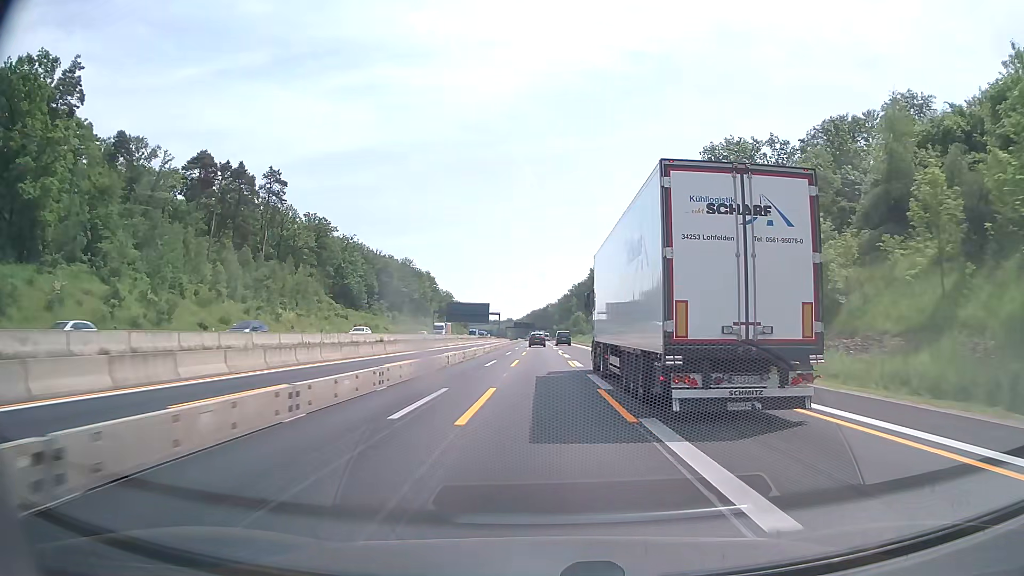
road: motorway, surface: asphalt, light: Day
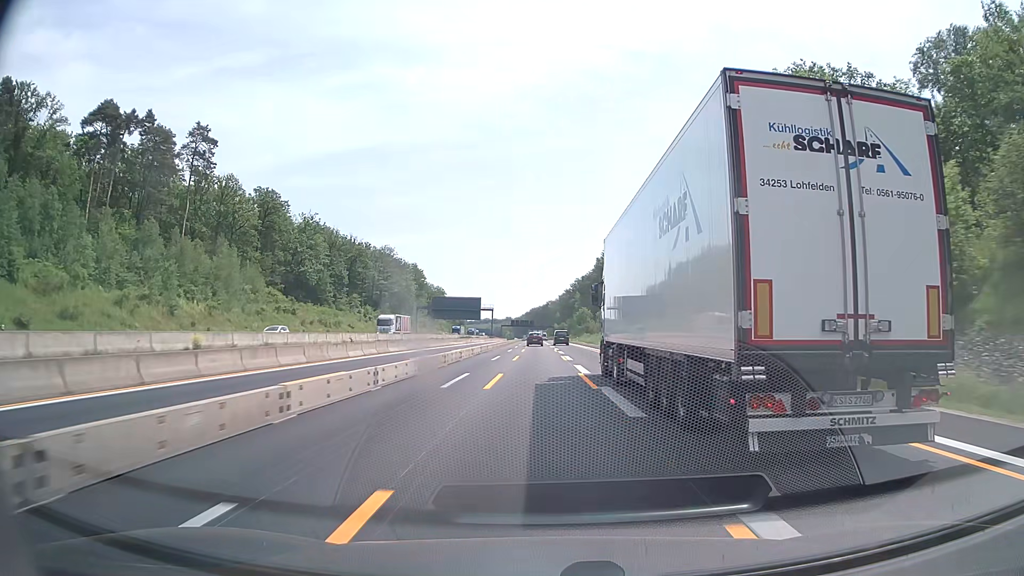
(+0.1, +30.0) m; 0°
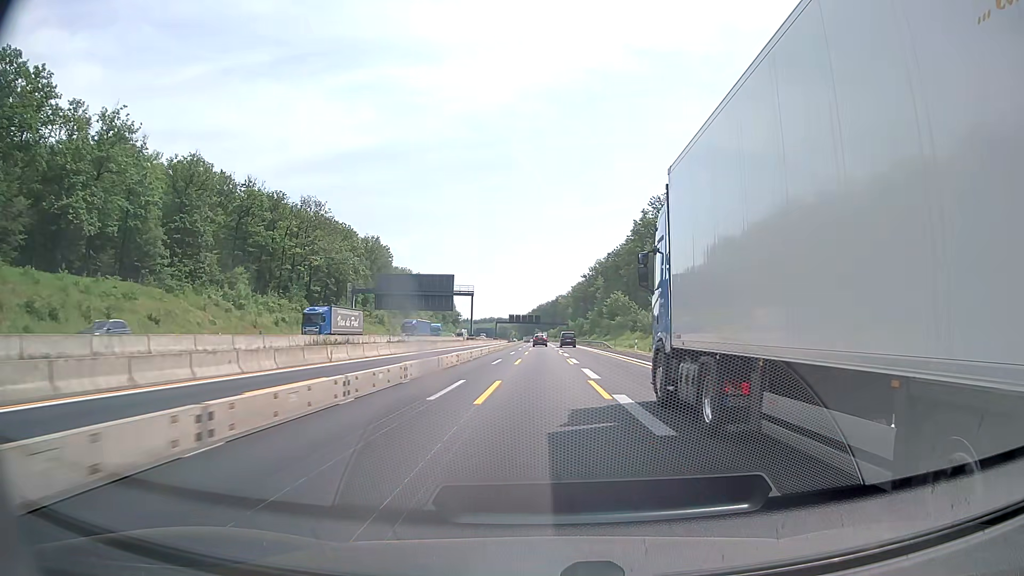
(-0.3, +74.4) m; -1°
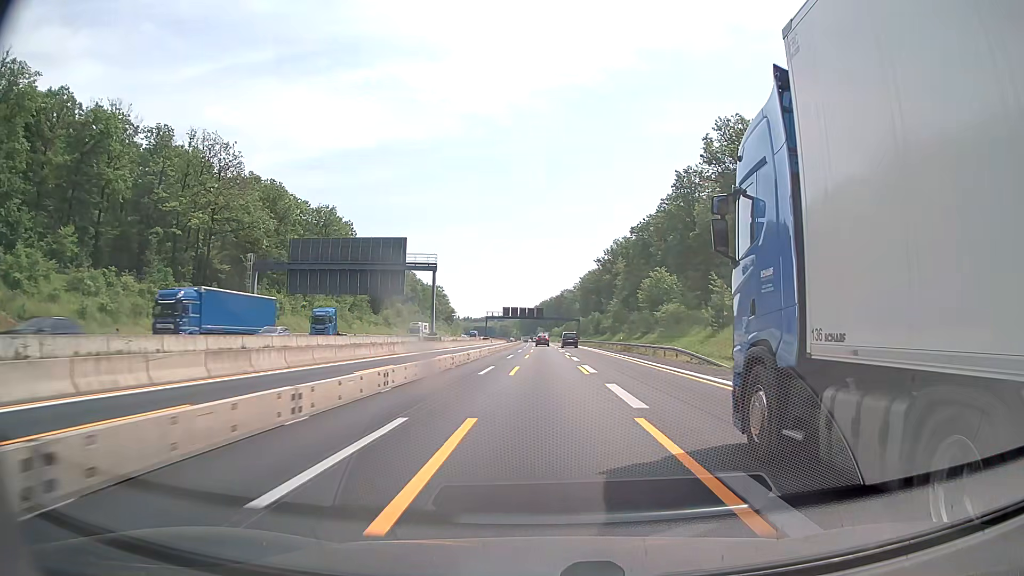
(-0.1, +45.0) m; 0°
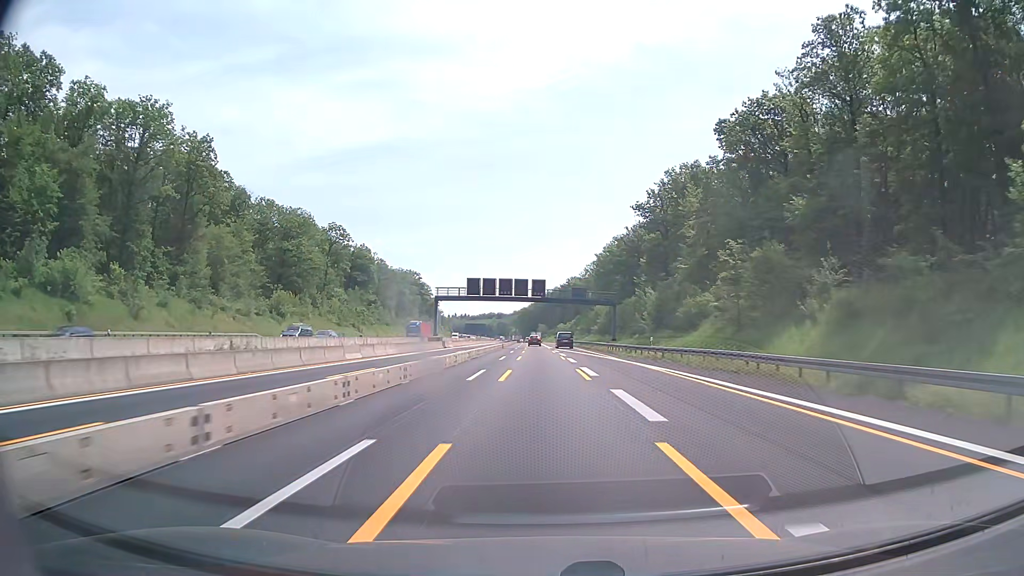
(+0.1, +74.5) m; 0°
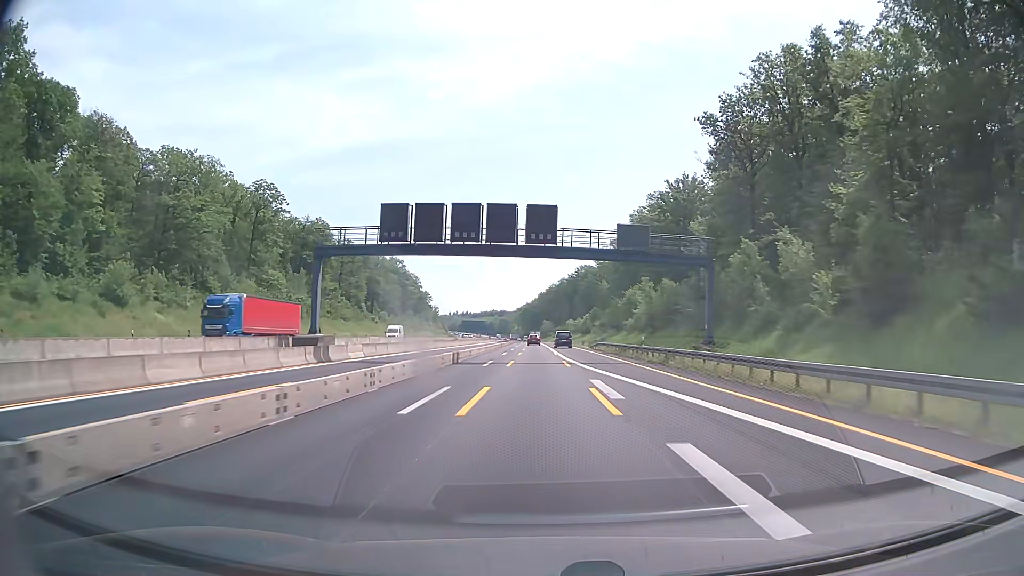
(-0.2, +44.8) m; 0°
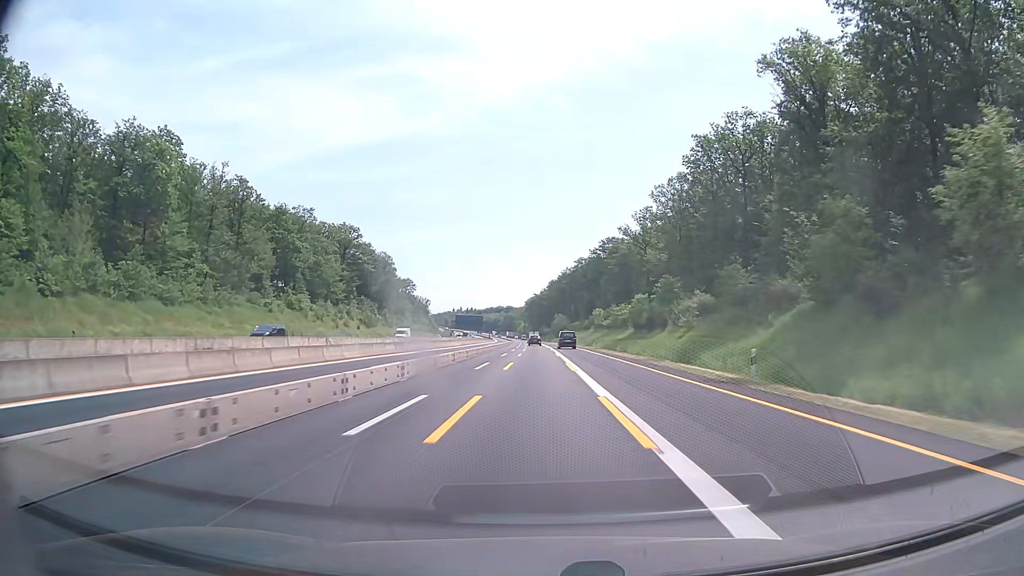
(-0.6, +74.7) m; -1°
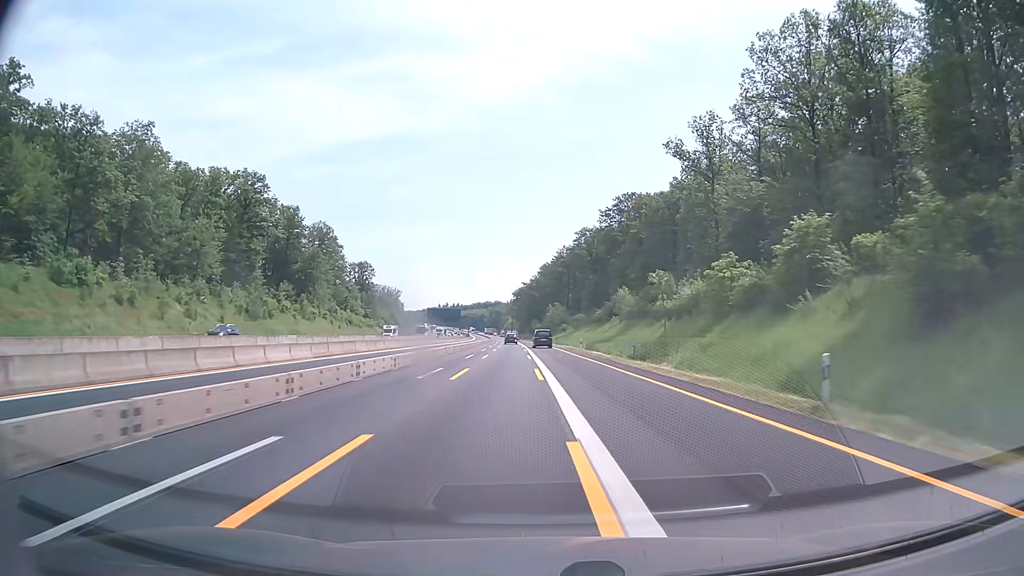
(+0.4, +60.1) m; +1°
(0, +10) (0, +20) (0, +30) (0, +40) (0, +50) (0, +60) (-1, +70) (-1, +80) (-1, +90) (-2, +100) m
